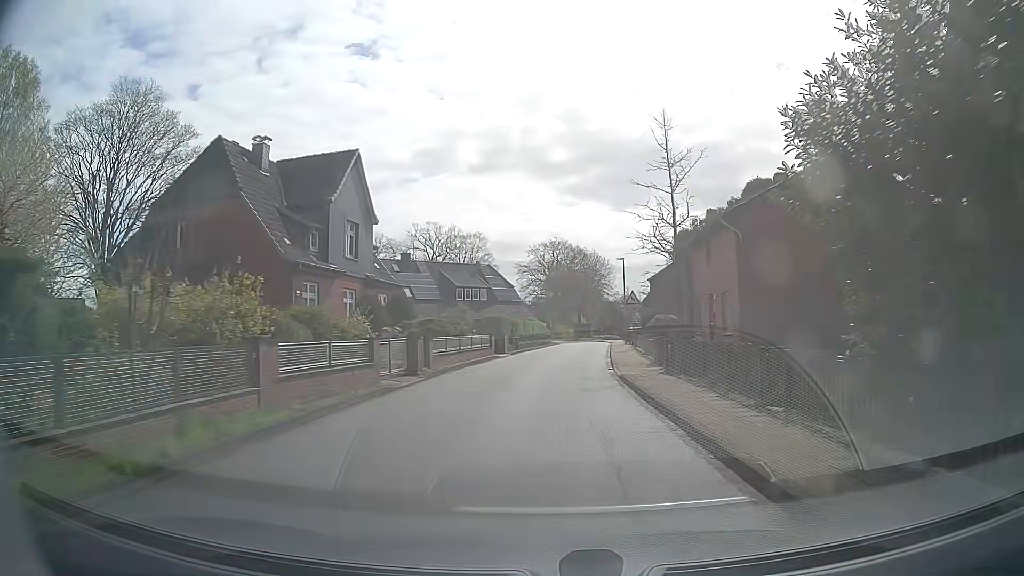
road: unclassified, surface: asphalt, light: Day
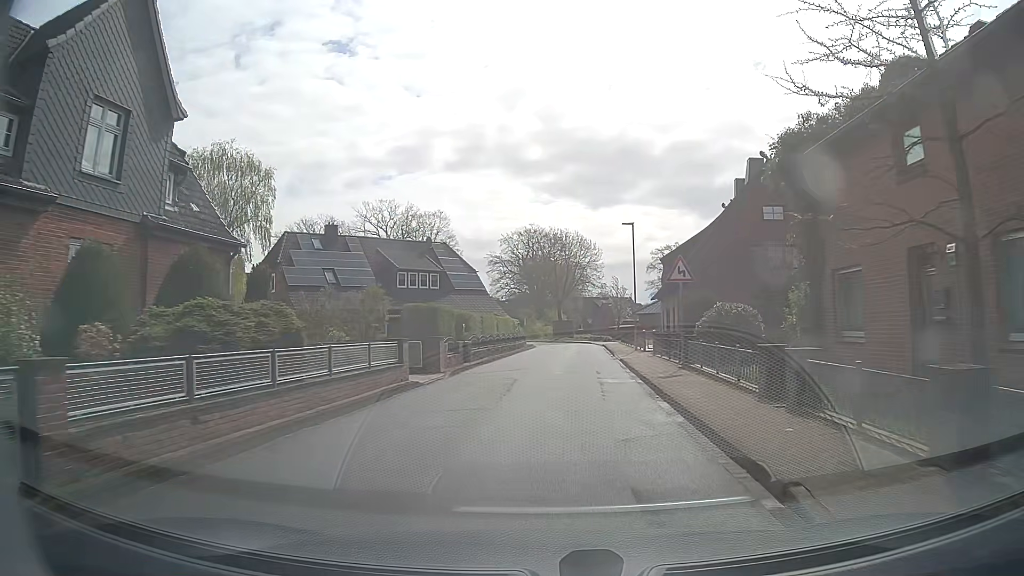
(0.0, +17.3) m; +1°
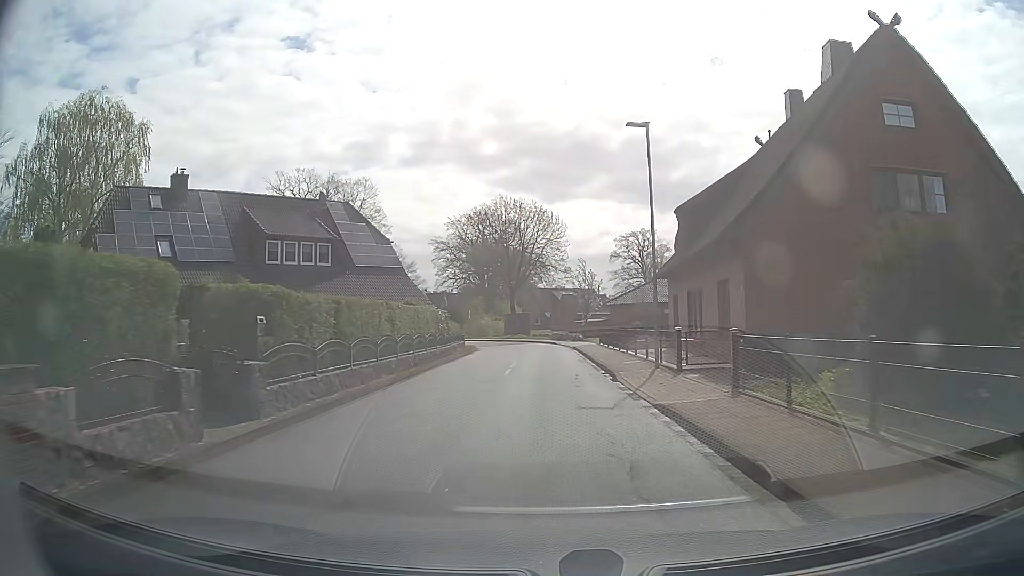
(+0.6, +17.2) m; +4°
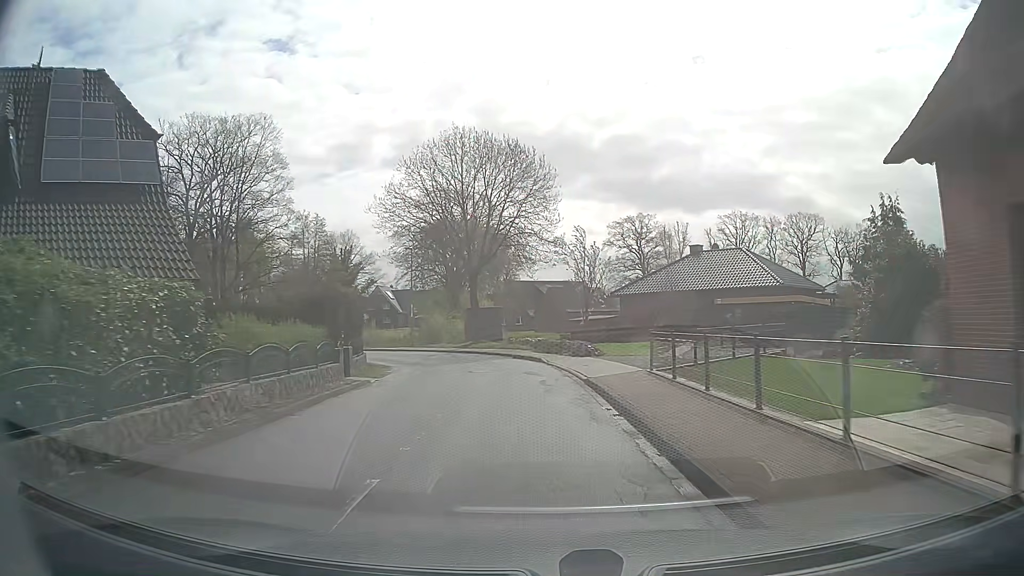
(+0.3, +23.2) m; +1°
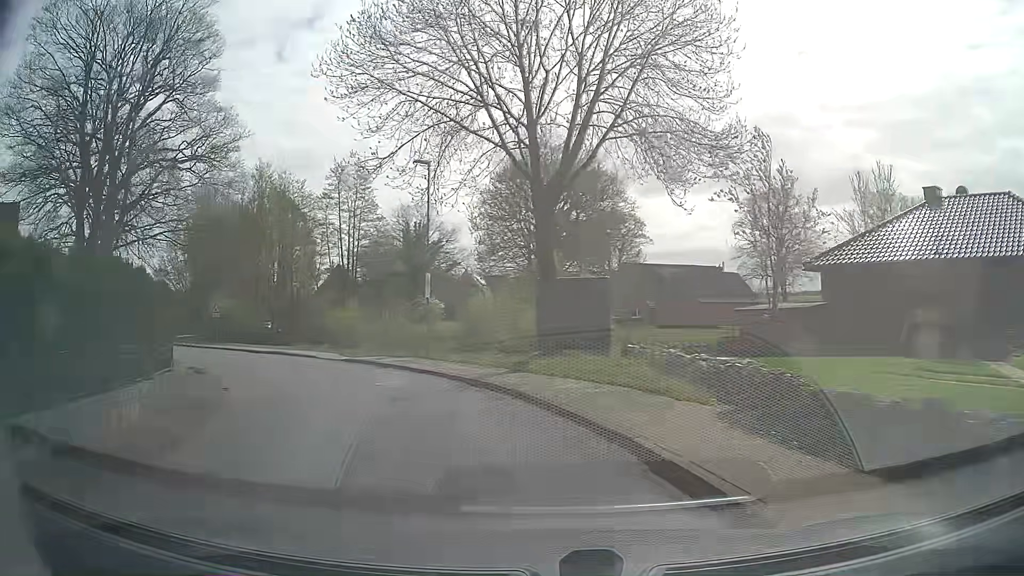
(-0.6, +23.3) m; -8°
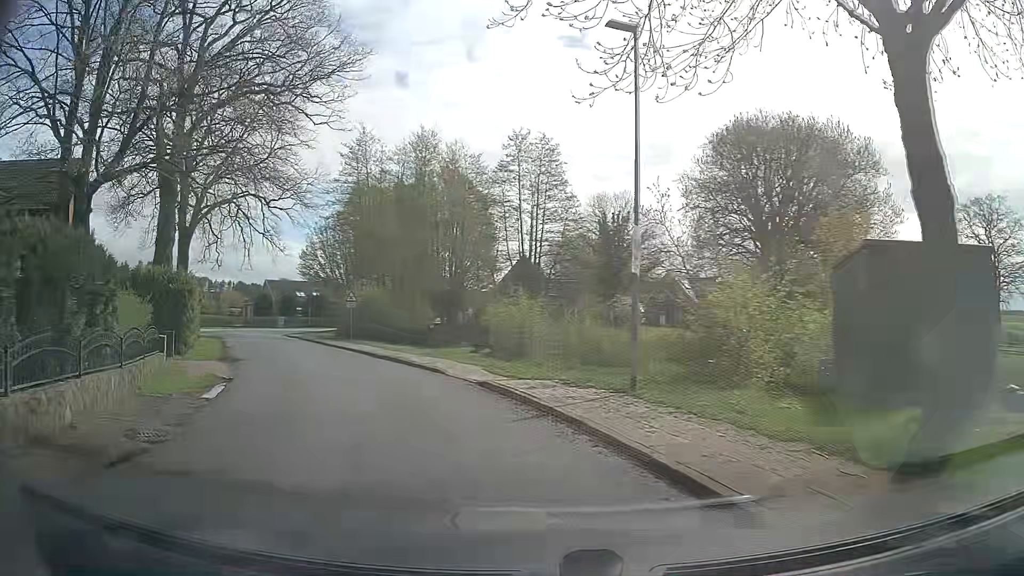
(-1.6, +11.1) m; -16°
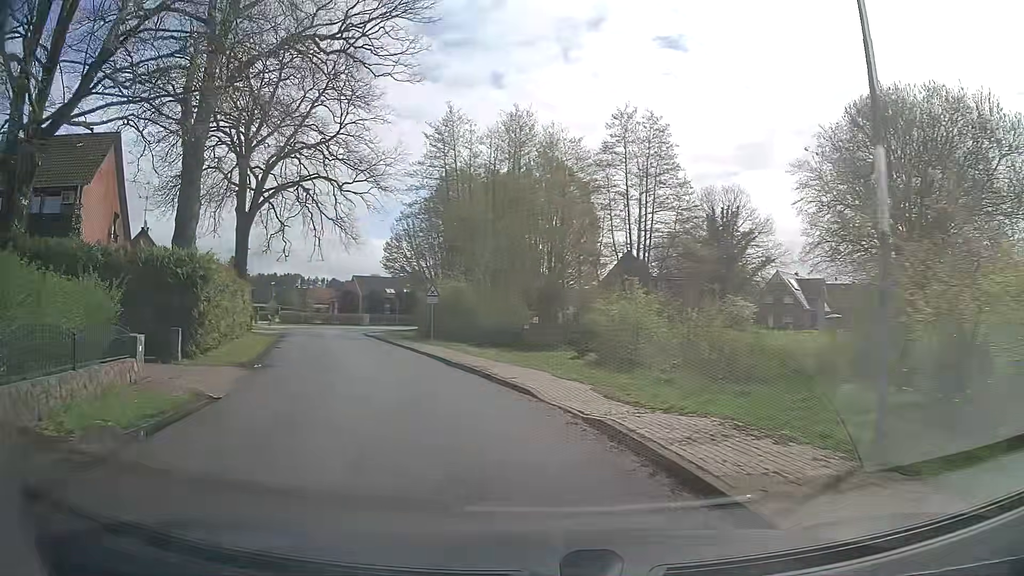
(-0.4, +5.6) m; -8°
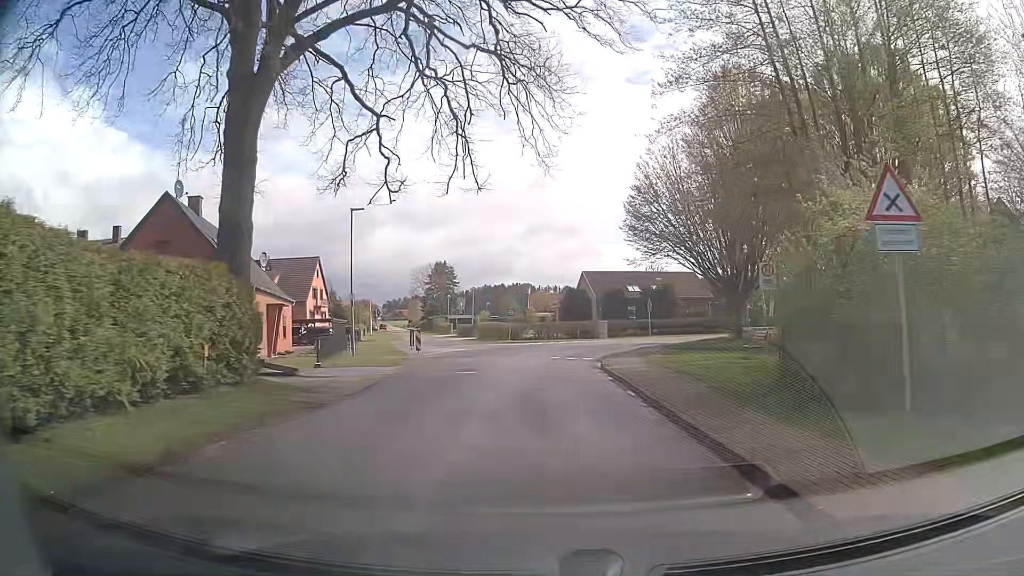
(-6.9, +27.0) m; -21°
(0, +10) (0, +20) (+1, +30) (+4, +39) (+10, +48) (+17, +54) (+26, +59) (+35, +64) (+43, +69) (+52, +73) m
